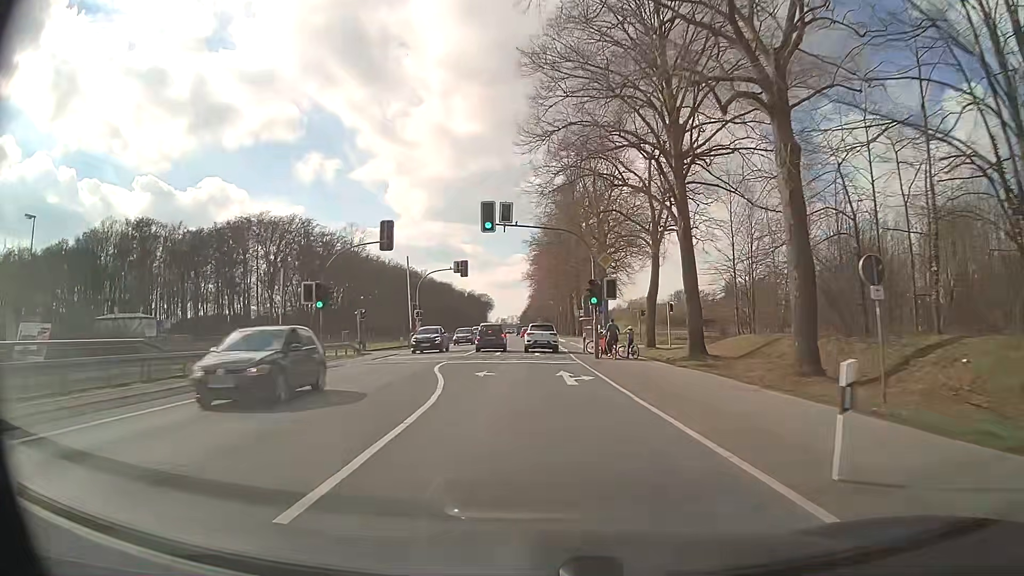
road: primary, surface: asphalt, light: Day
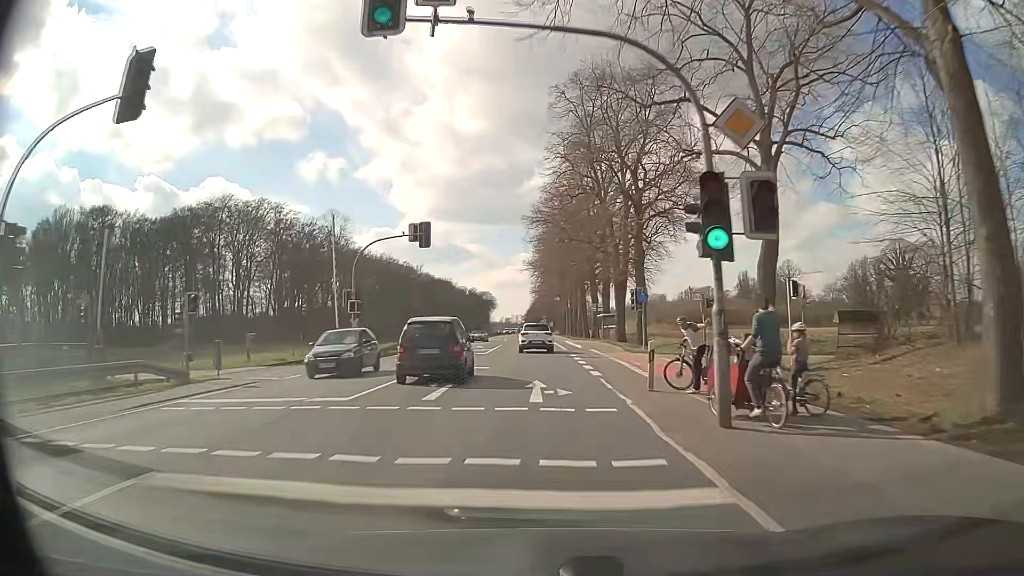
(-0.1, +20.7) m; 0°
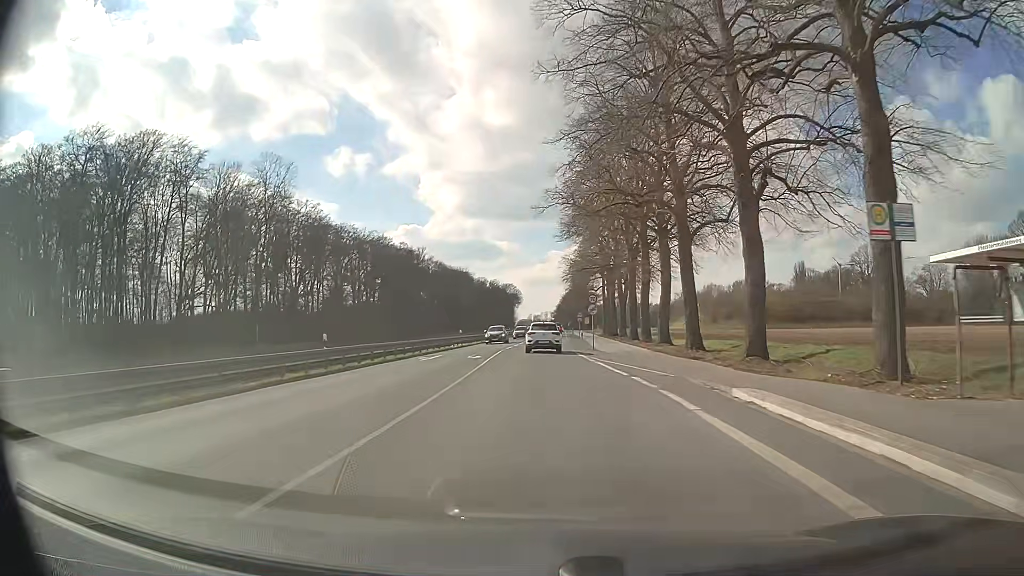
(-1.0, +51.3) m; -3°
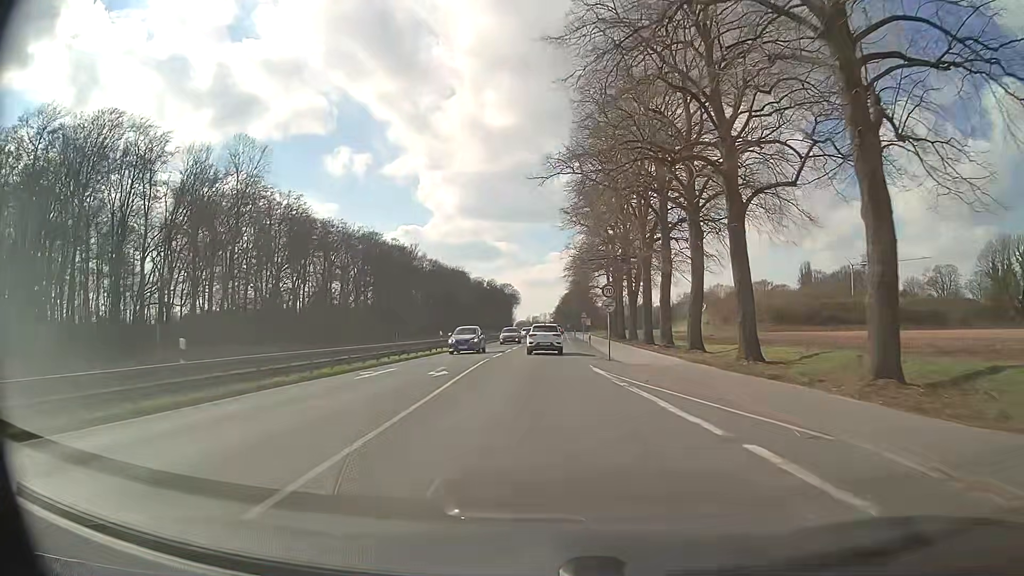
(0.0, +10.2) m; 0°
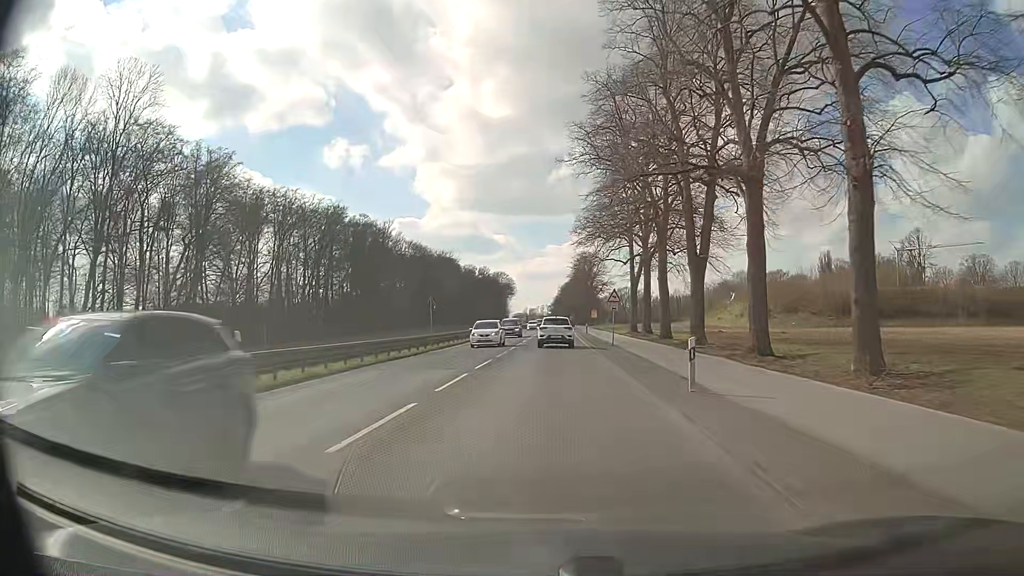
(-0.1, +30.9) m; 0°
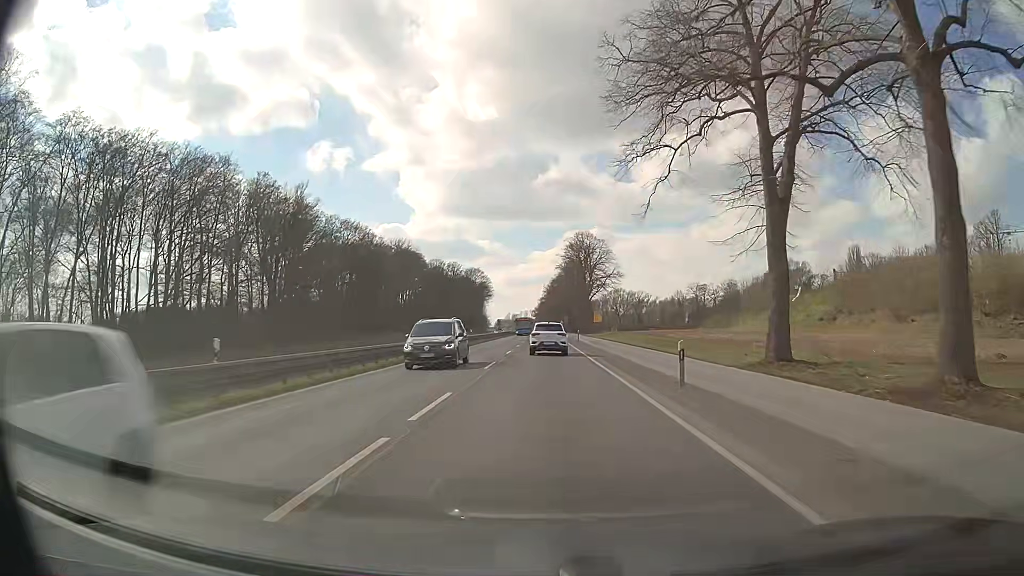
(+0.4, +51.2) m; +1°
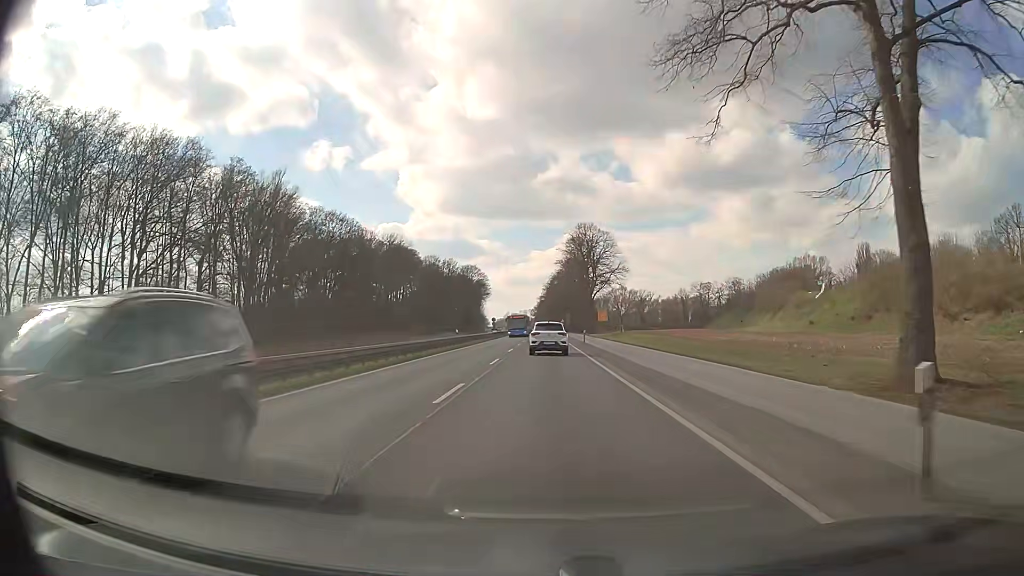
(0.0, +10.1) m; 0°
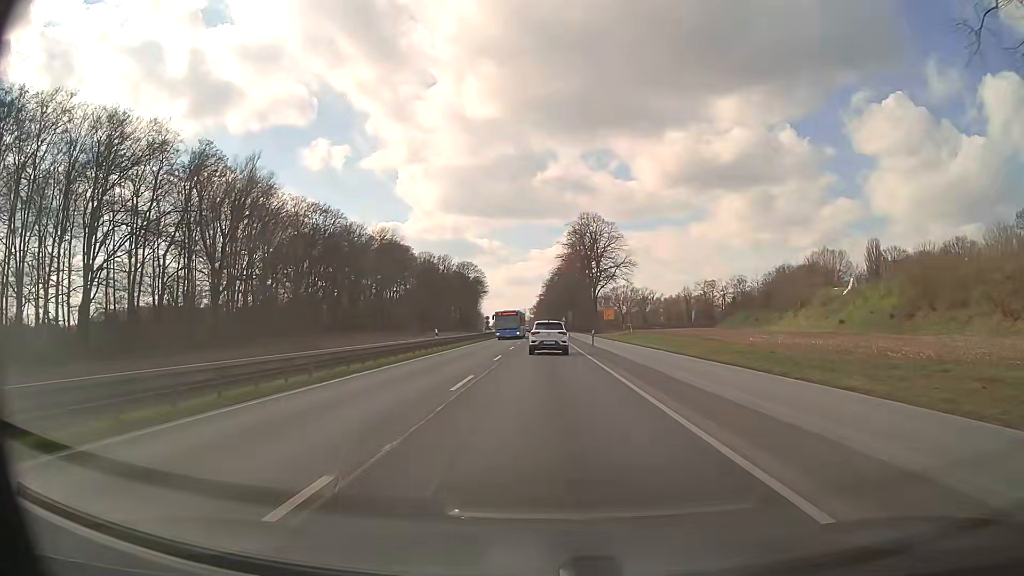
(0.0, +9.9) m; 0°
(0, +10) (0, +20) (0, +30) (0, +40) (0, +50) (0, +60) (0, +70) (0, +80) (0, +90) (0, +100) m
